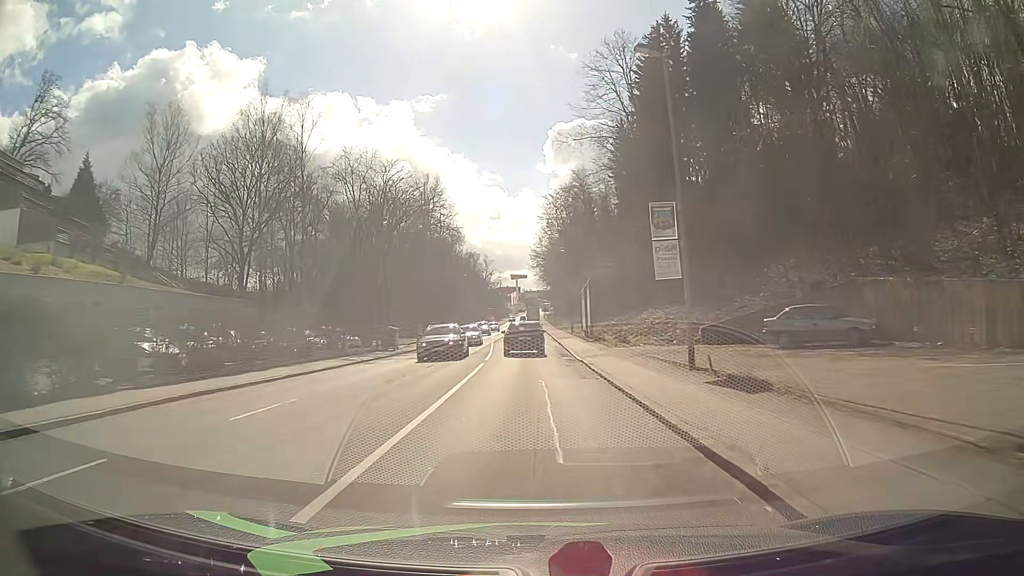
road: tertiary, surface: asphalt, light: Day
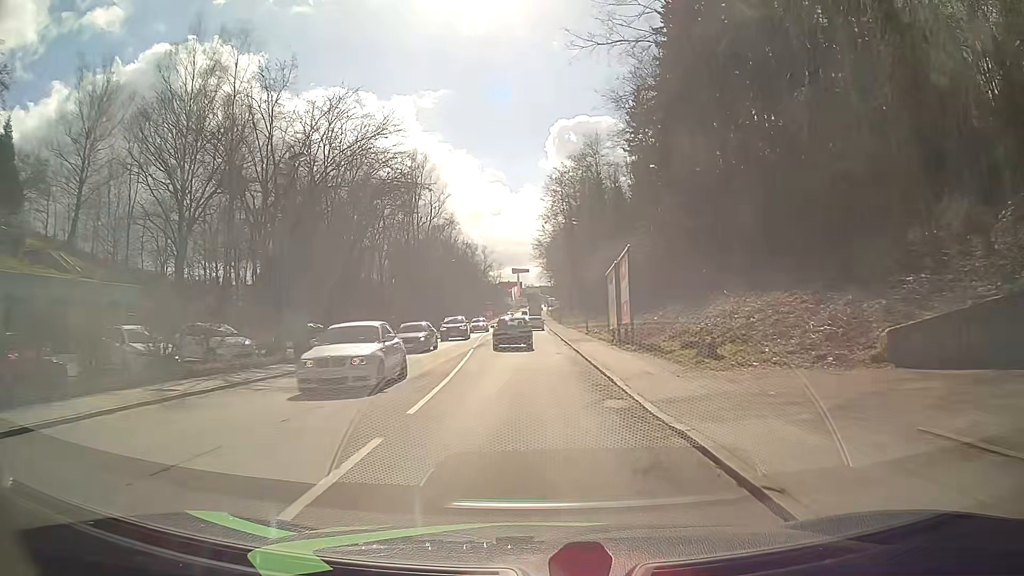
(-0.1, +16.1) m; 0°
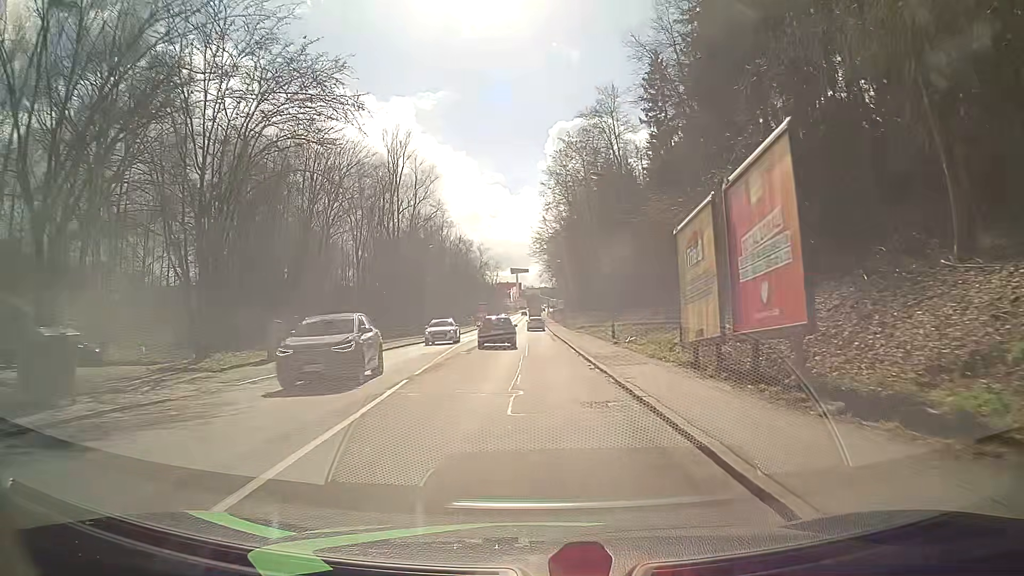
(-0.1, +16.1) m; 0°
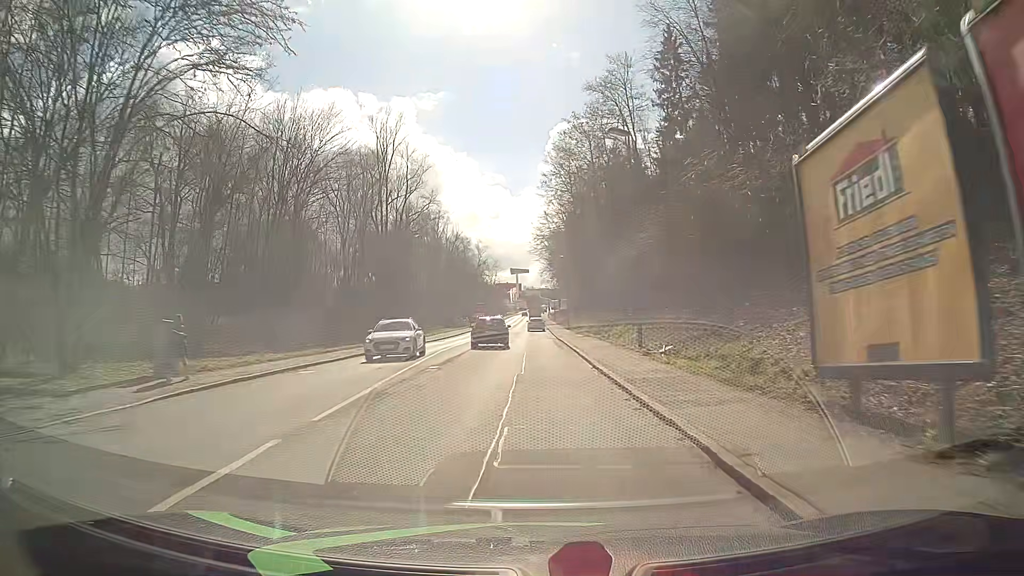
(0.0, +7.9) m; 0°
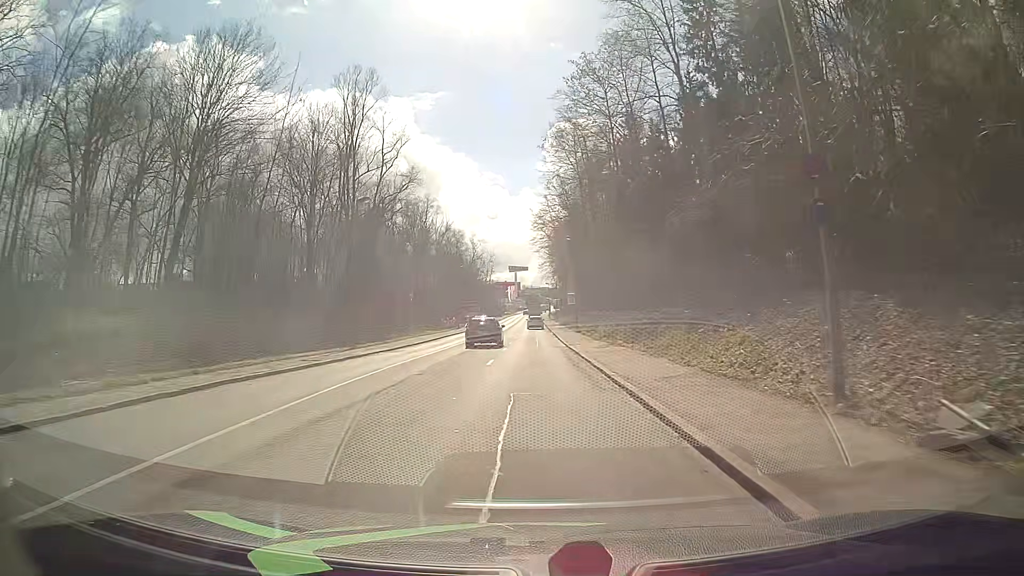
(0.0, +15.7) m; -1°
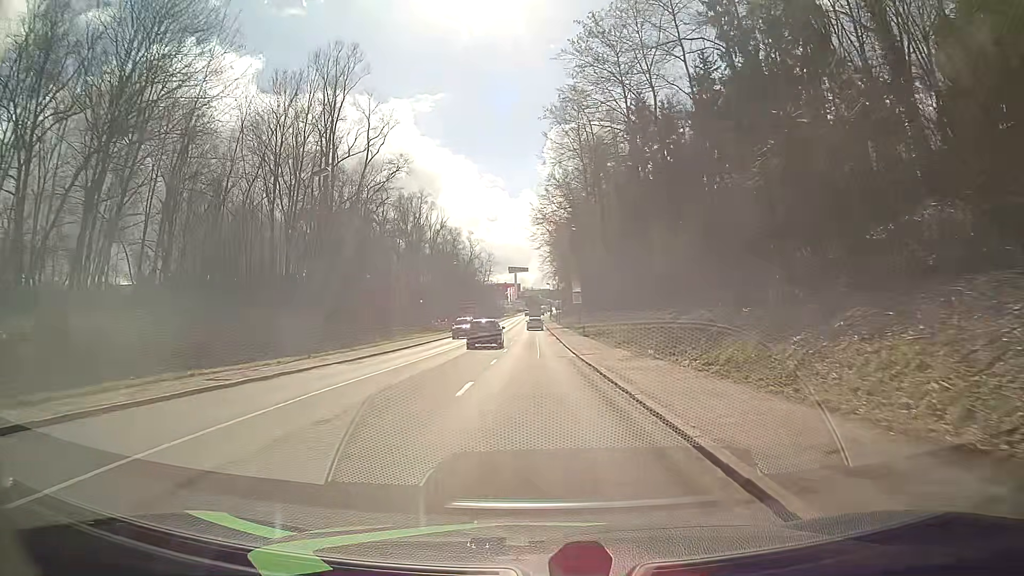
(+0.1, +7.7) m; +1°
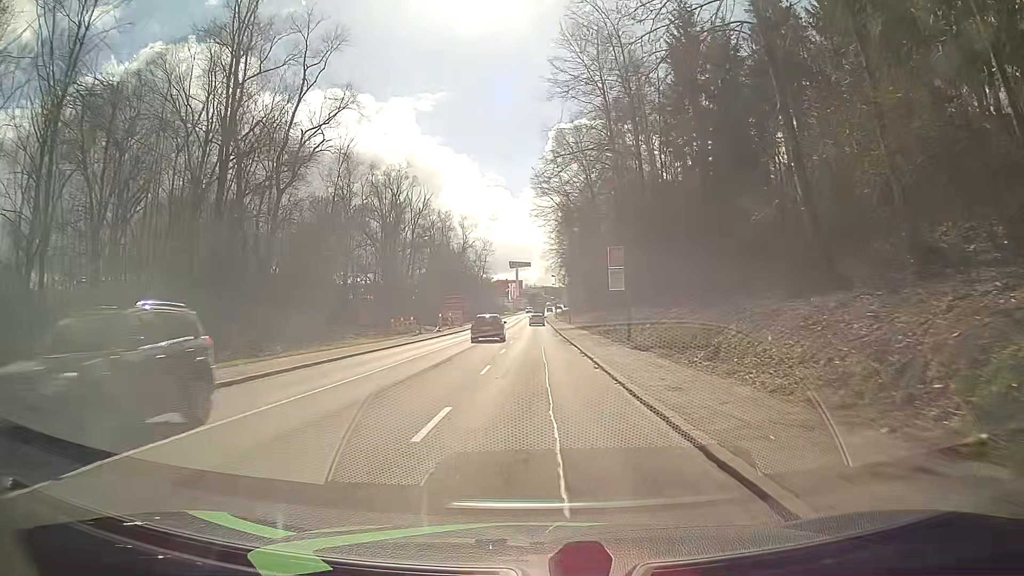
(+0.1, +23.0) m; 0°
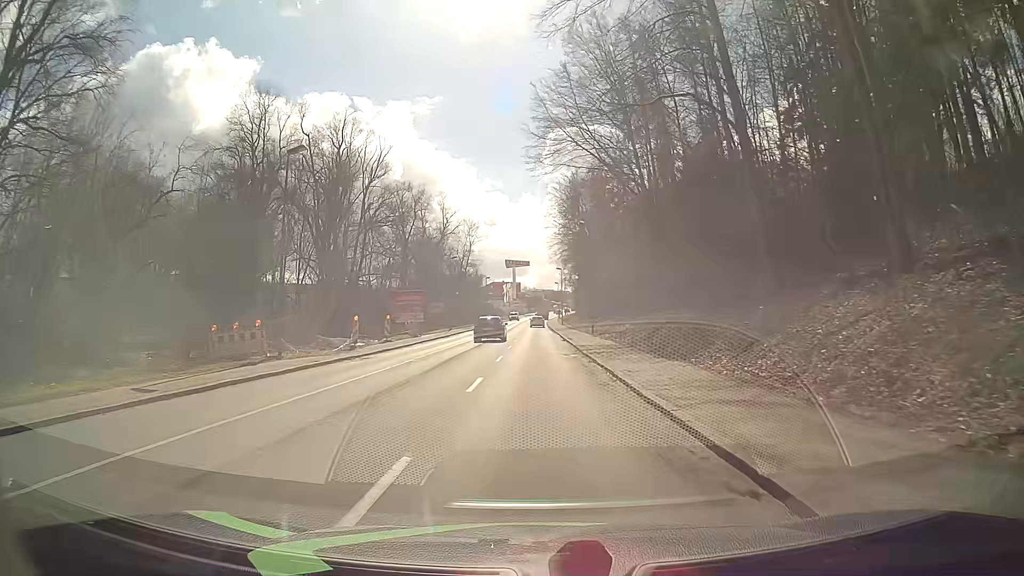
(-0.1, +31.0) m; +1°
(0, +10) (0, +20) (0, +30) (0, +40) (0, +50) (-1, +60) (-1, +70) (-1, +80) (-1, +90) (-1, +100) m
